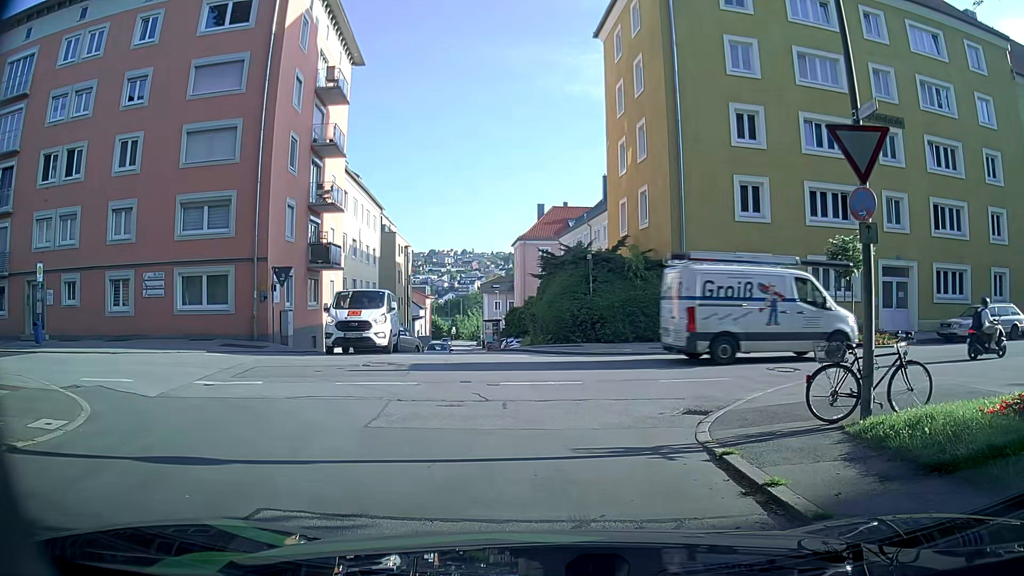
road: residential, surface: asphalt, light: Day
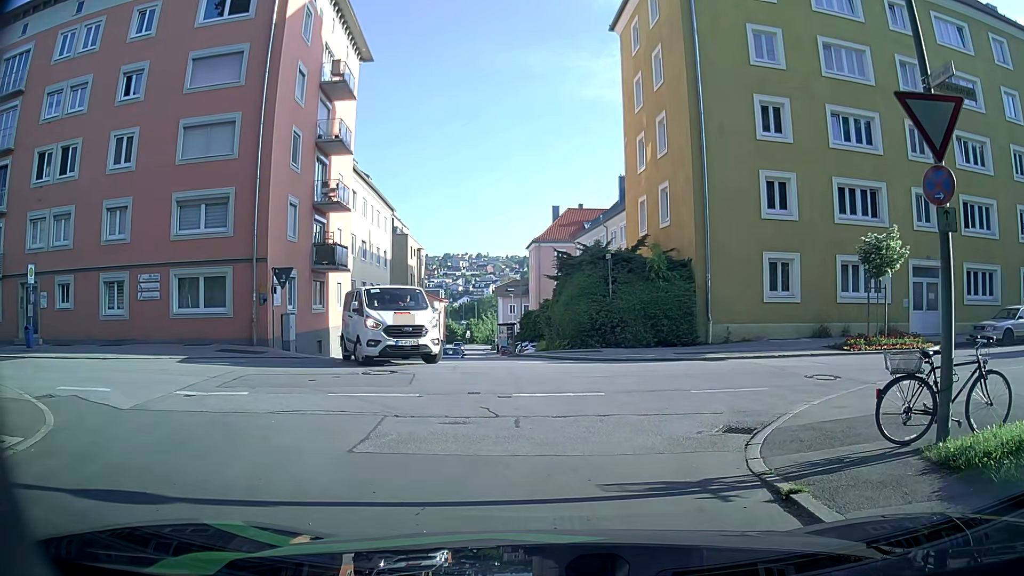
(0.0, +1.4) m; 0°
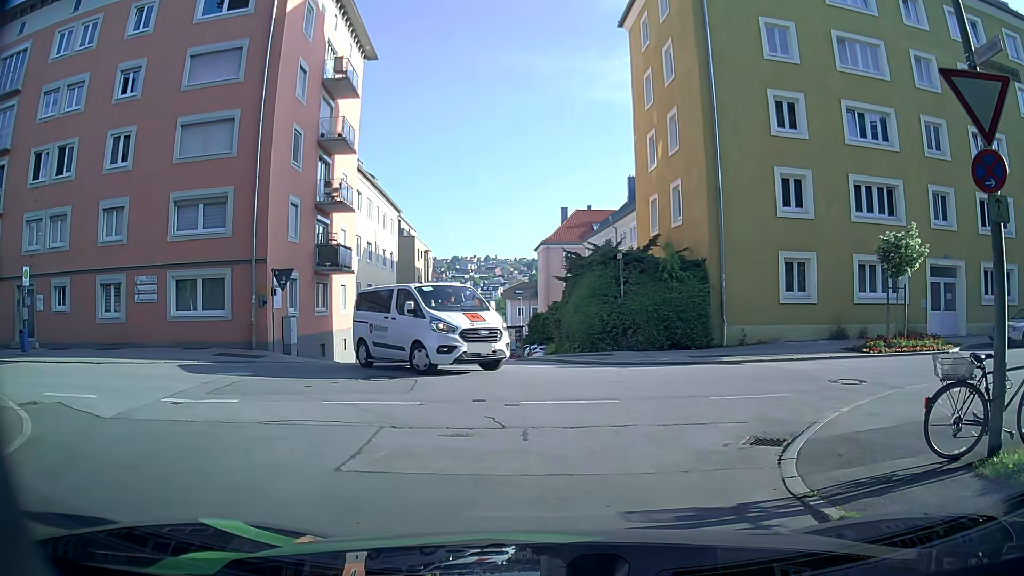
(0.0, +0.8) m; -2°
